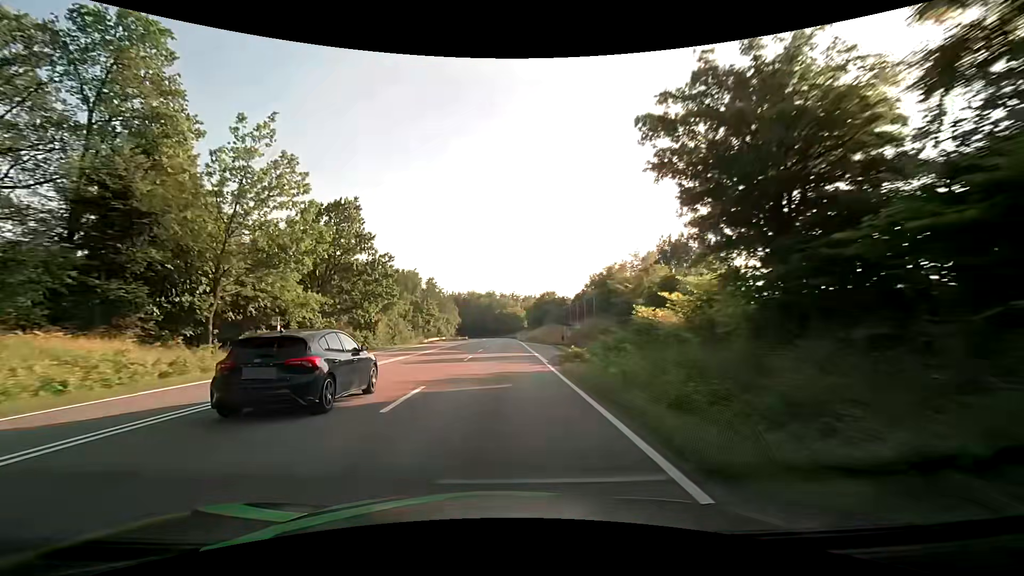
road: secondary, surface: asphalt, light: Day
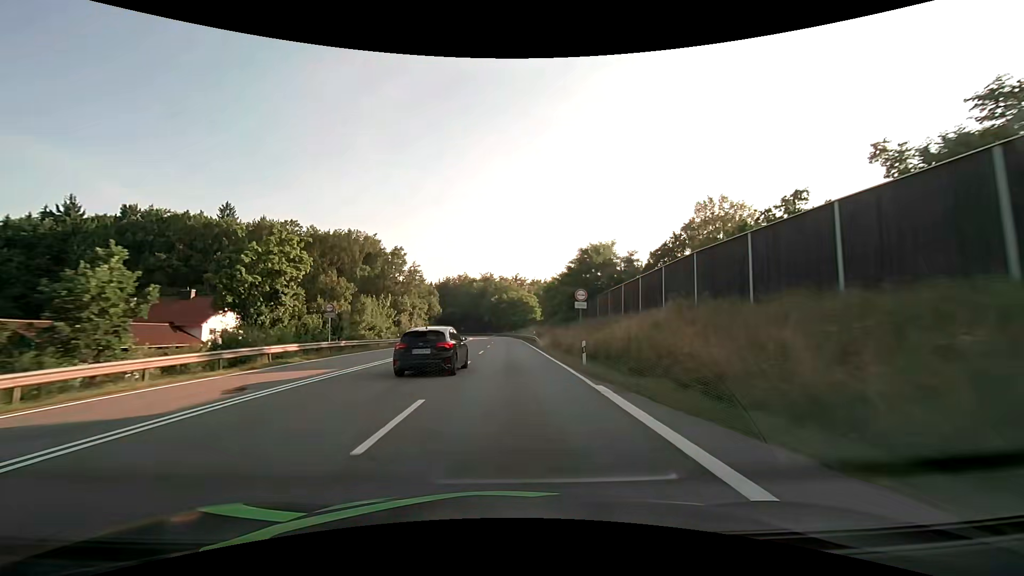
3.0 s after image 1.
(-0.2, +65.1) m; 0°
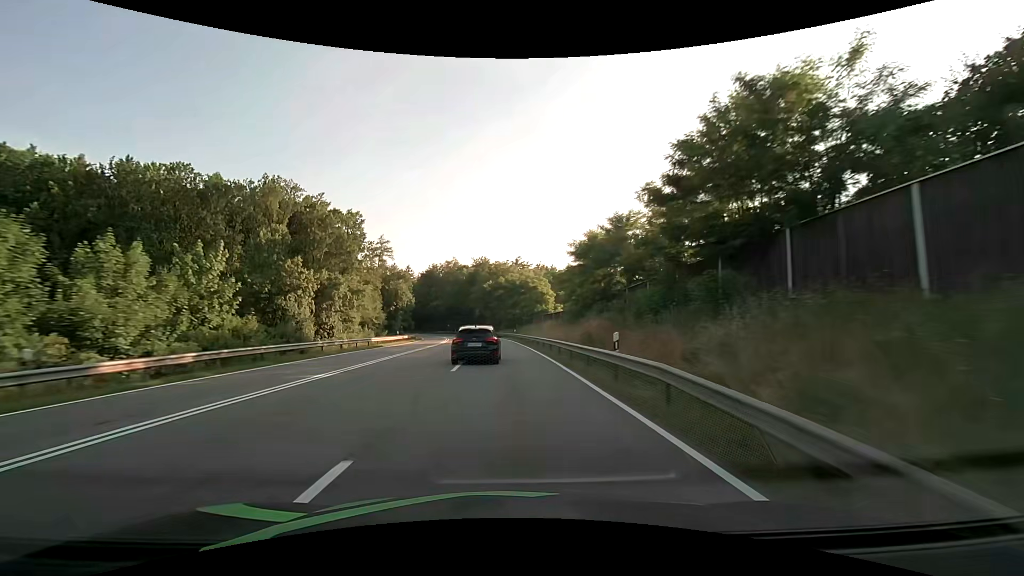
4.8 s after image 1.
(0.0, +39.8) m; 0°
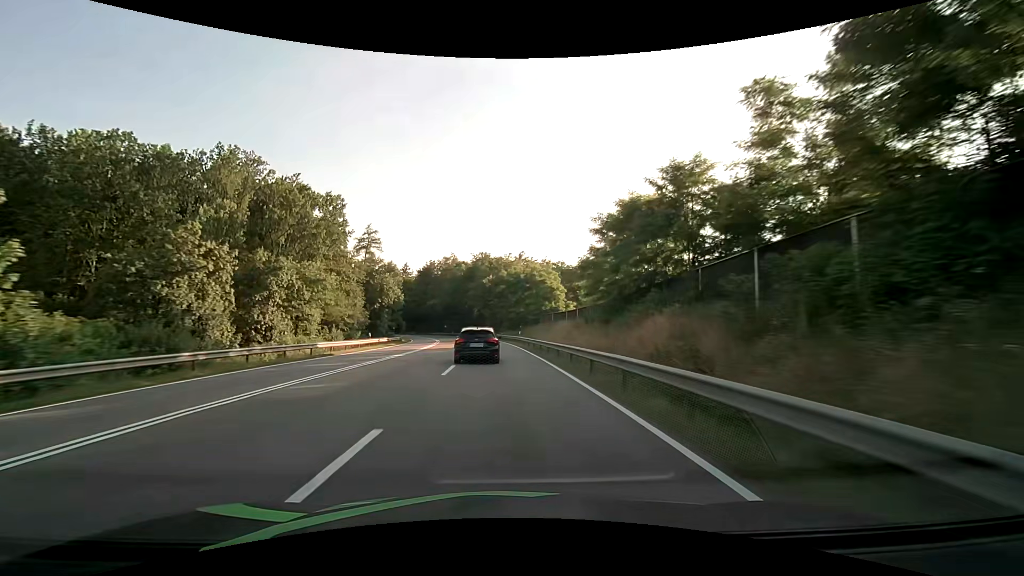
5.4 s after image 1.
(0.0, +13.2) m; 0°
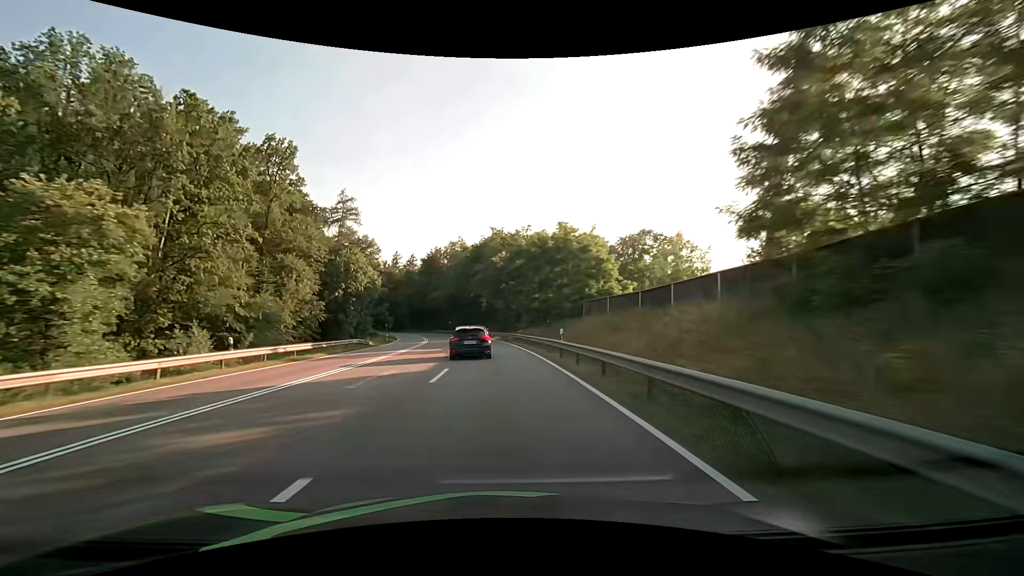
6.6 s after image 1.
(-0.3, +26.2) m; -2°
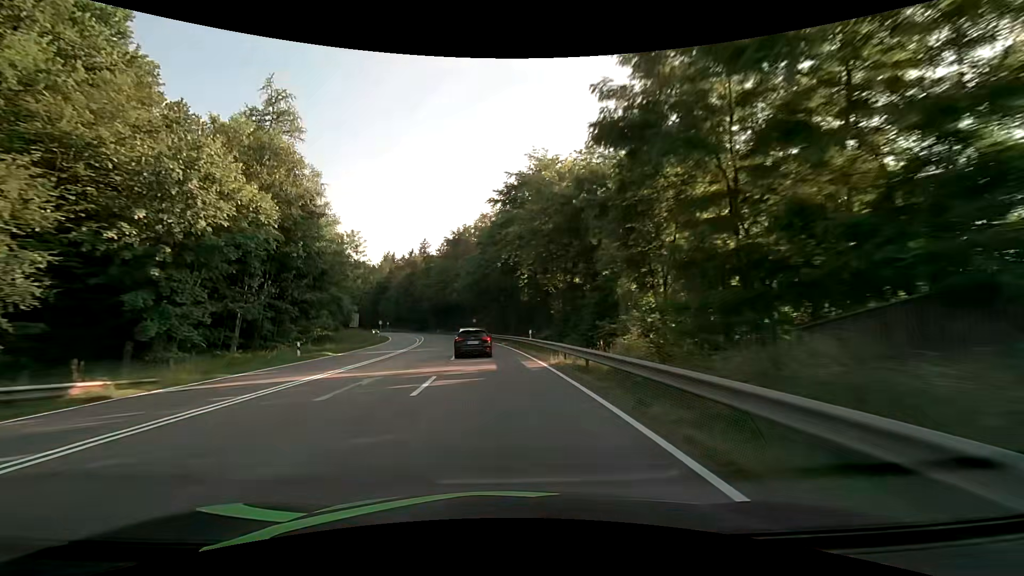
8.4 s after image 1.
(-1.5, +38.3) m; -5°
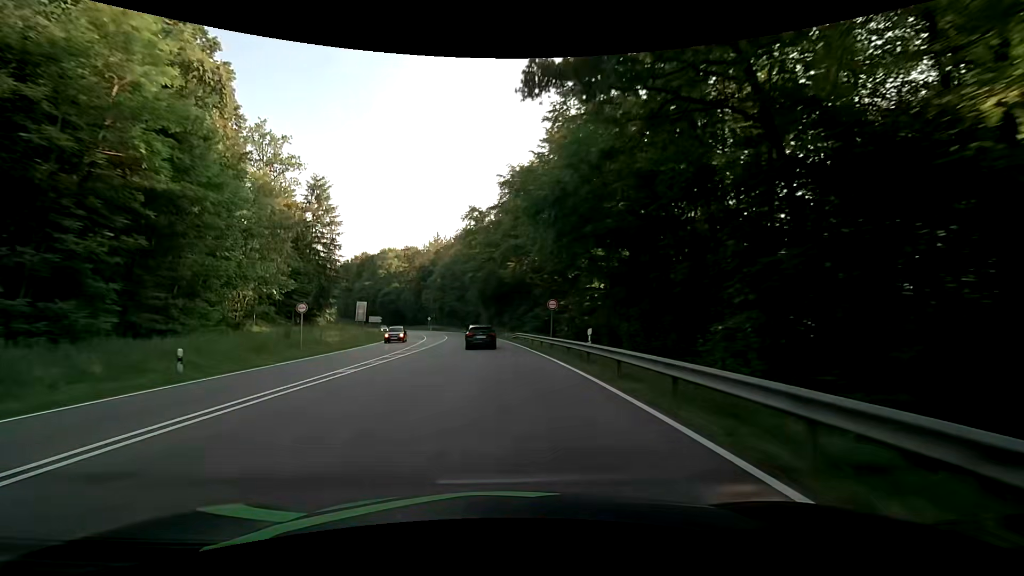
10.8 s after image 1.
(-3.5, +49.1) m; -8°
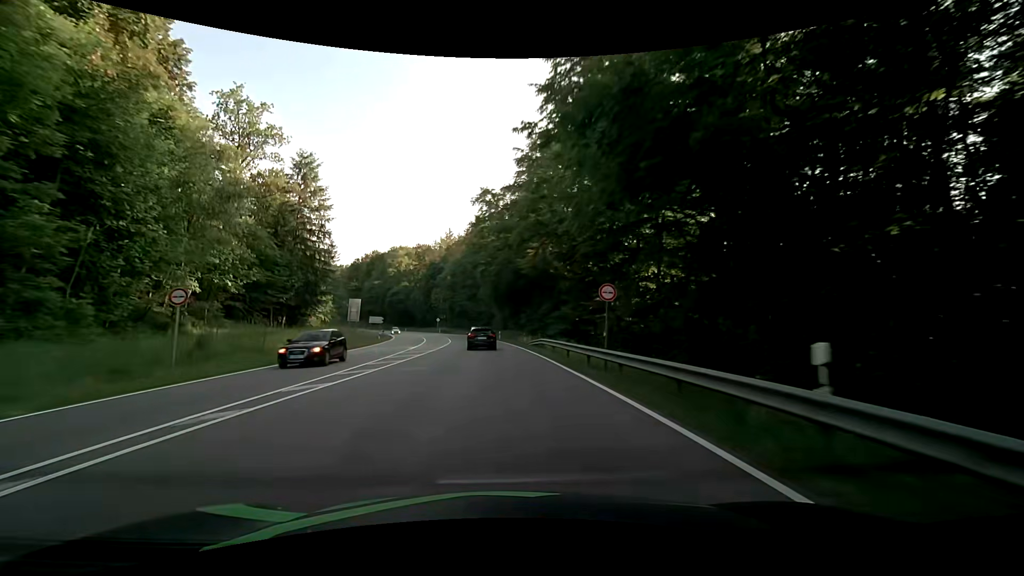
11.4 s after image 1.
(-0.1, +12.1) m; -1°
(0, +10) (-1, +20) (-2, +30) (-2, +40) (-4, +50) (-5, +60) (-7, +70) (-9, +79) (-12, +89) (-15, +99) m
